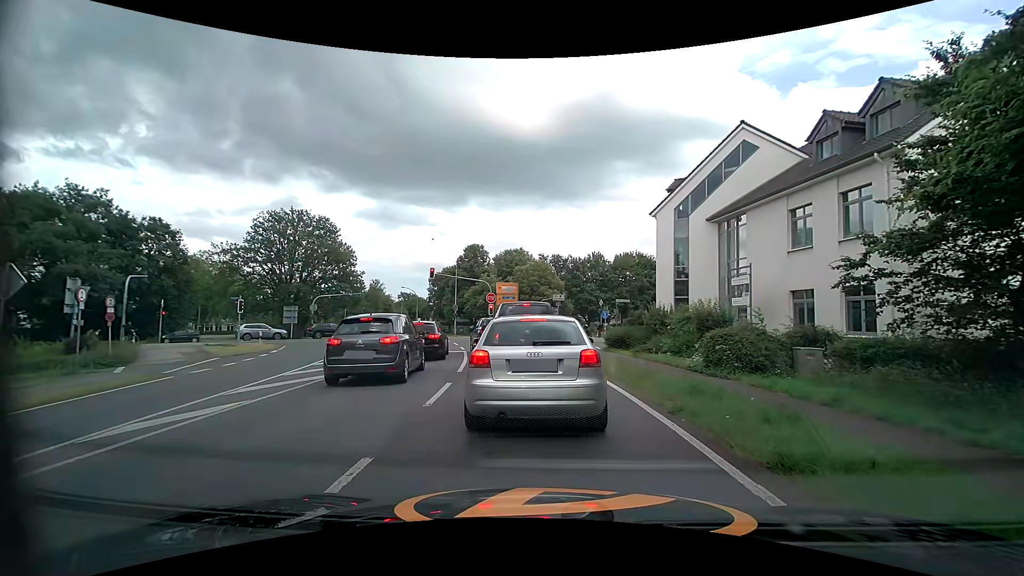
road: tertiary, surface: asphalt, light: Day
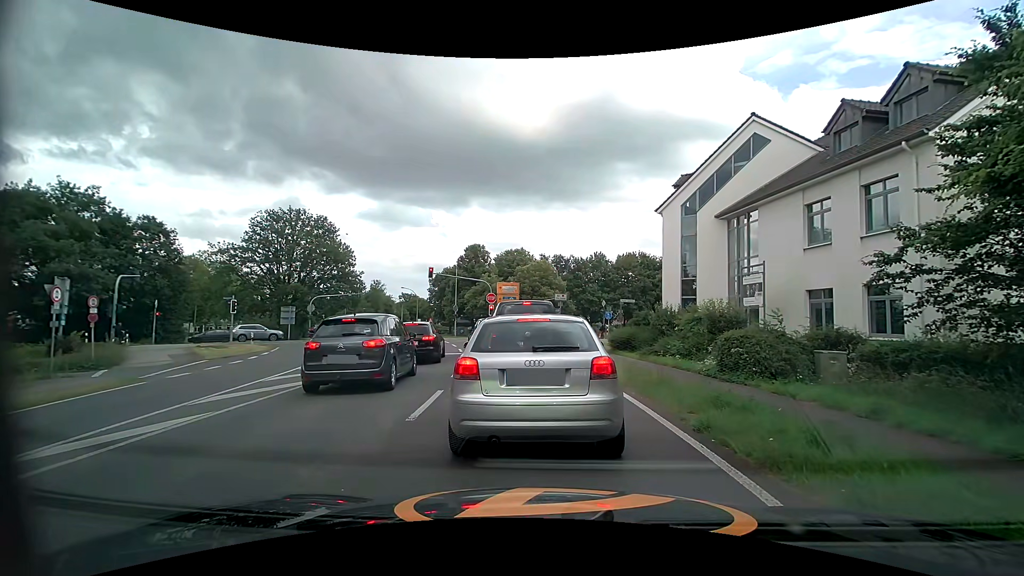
(0.0, +1.0) m; 0°
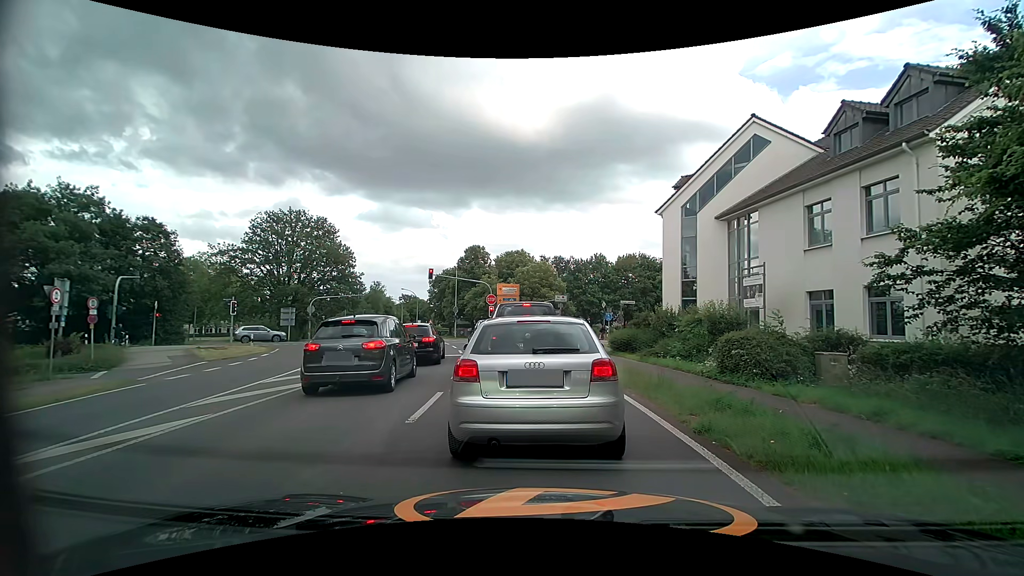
(0.0, +0.1) m; 0°
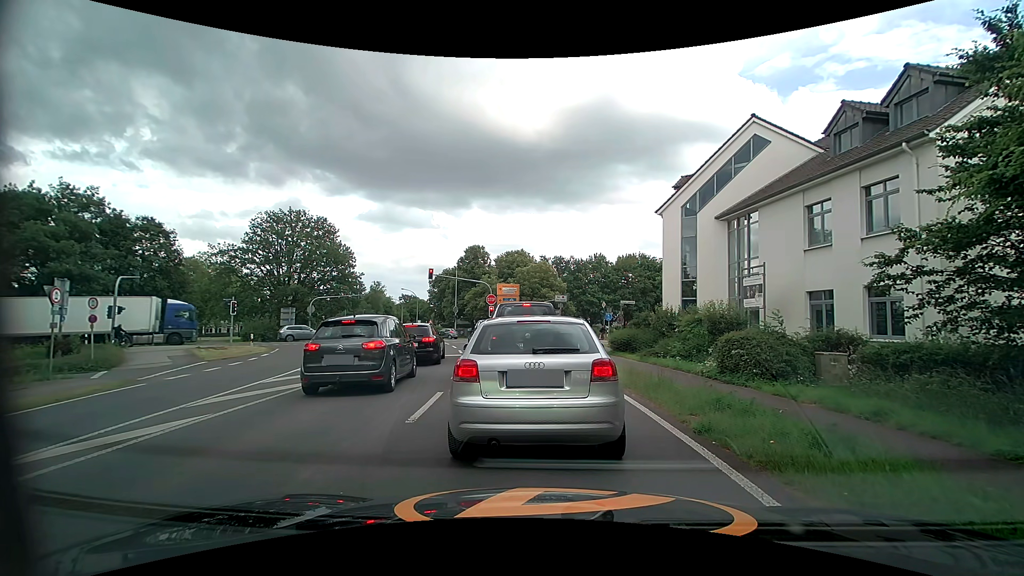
(0.0, 0.0) m; 0°
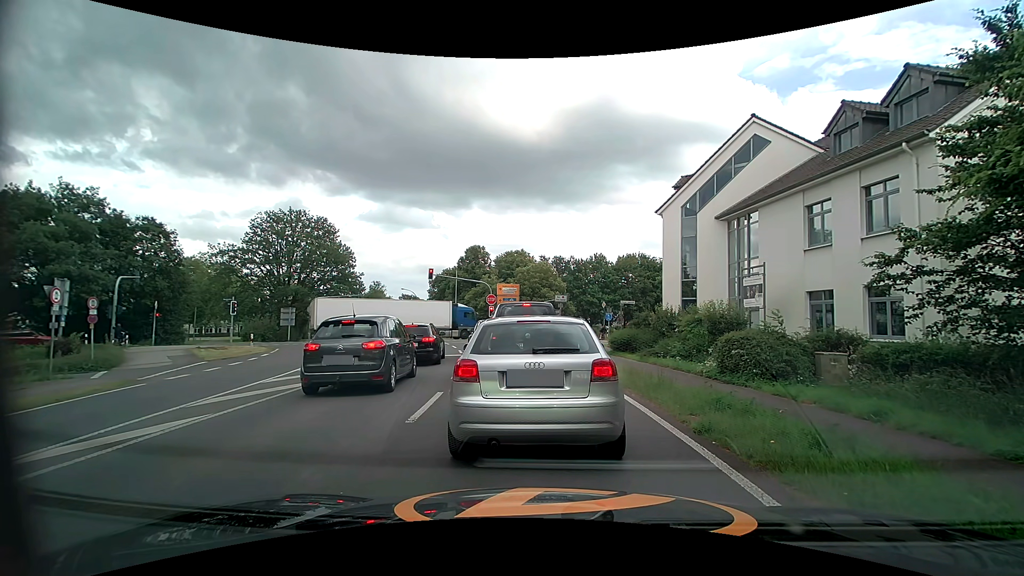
(0.0, 0.0) m; 0°
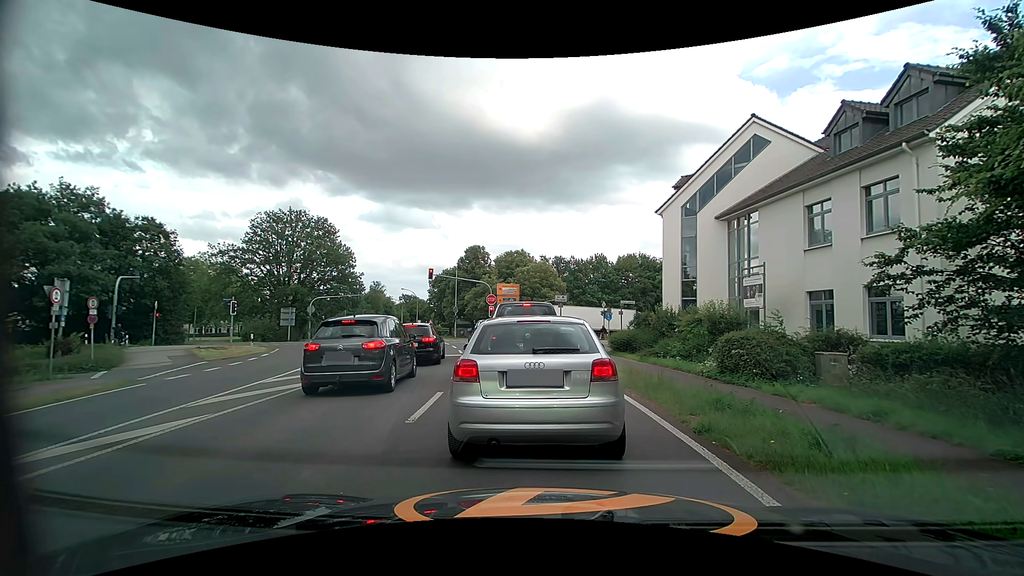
(0.0, 0.0) m; 0°
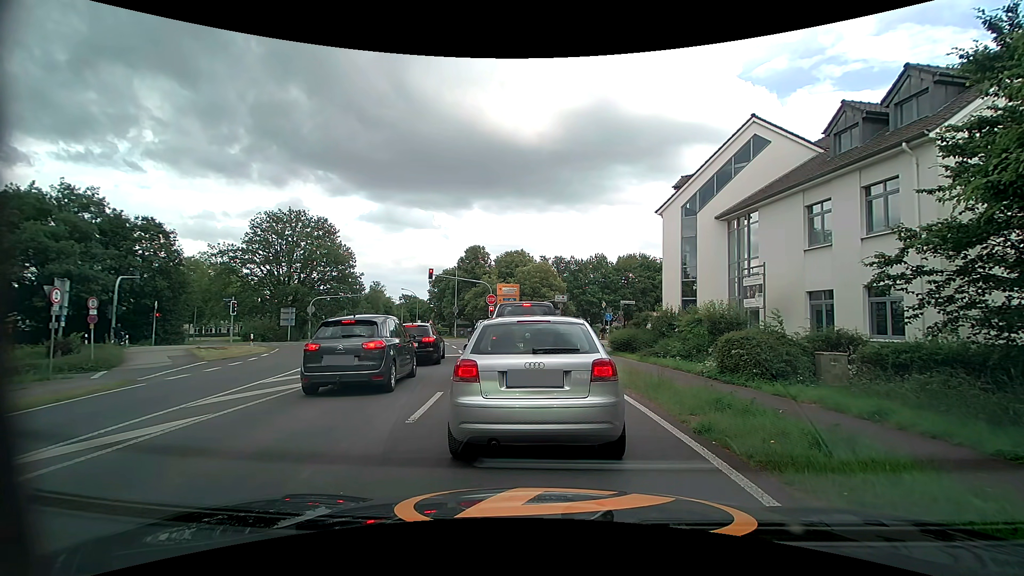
(0.0, 0.0) m; 0°
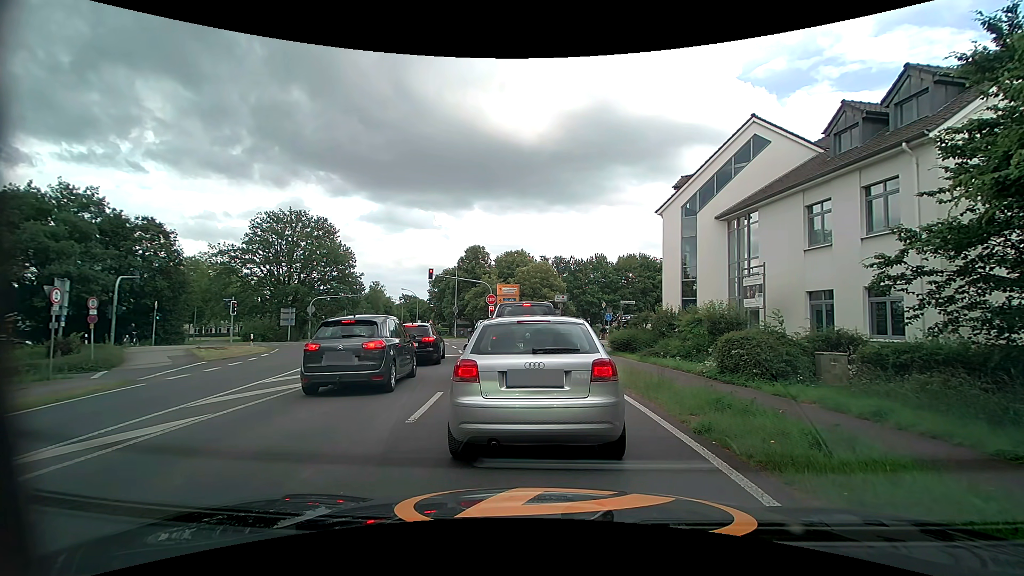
(0.0, 0.0) m; 0°
(0, +10) (0, +20) (-1, +30) (-3, +40) (-6, +49) (-9, +59) (-13, +68) (-16, +78) (-19, +87) (-22, +96) m
